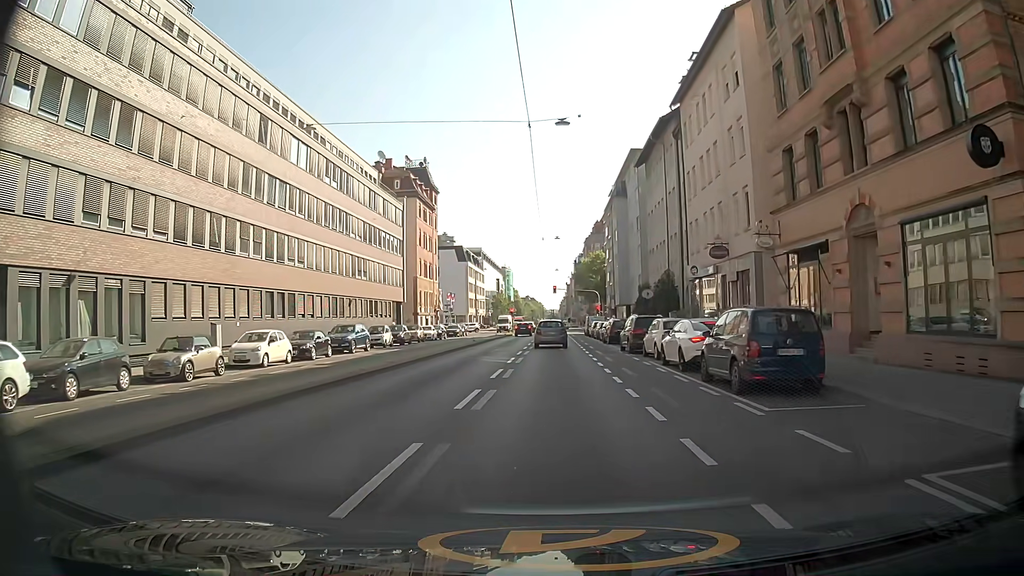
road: secondary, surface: asphalt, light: Day
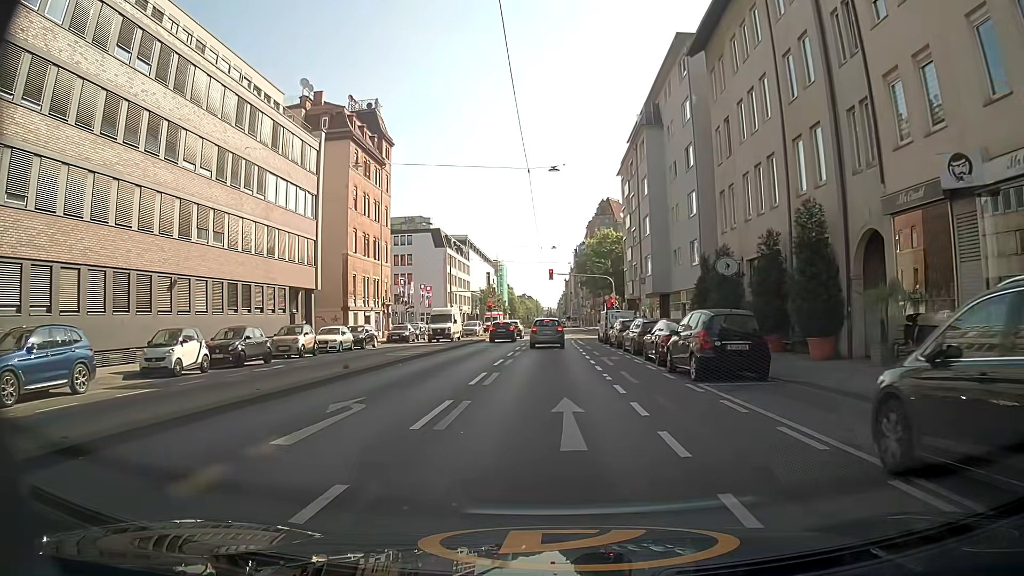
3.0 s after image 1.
(0.0, +26.3) m; 0°
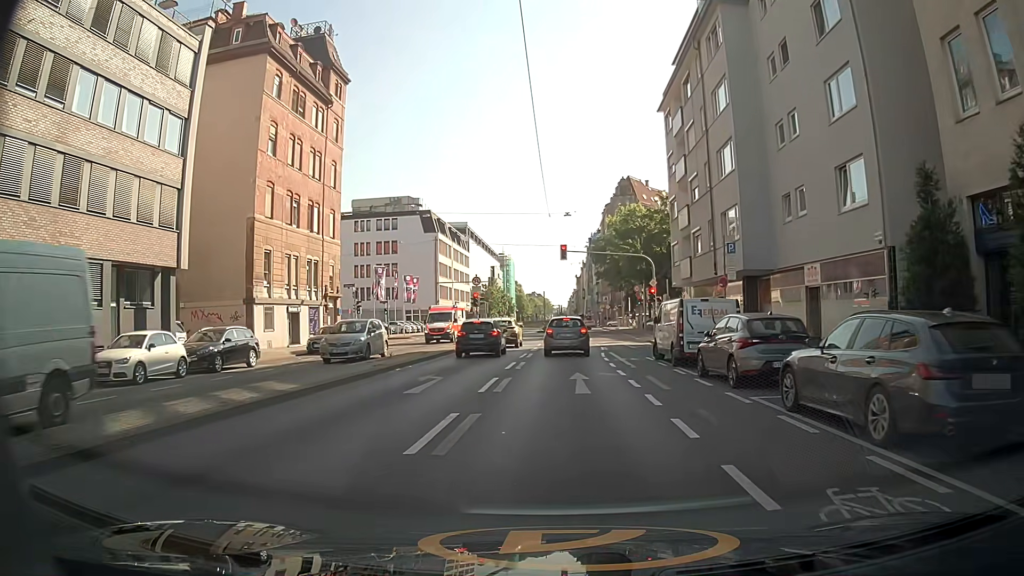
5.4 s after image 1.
(-0.3, +19.6) m; 0°
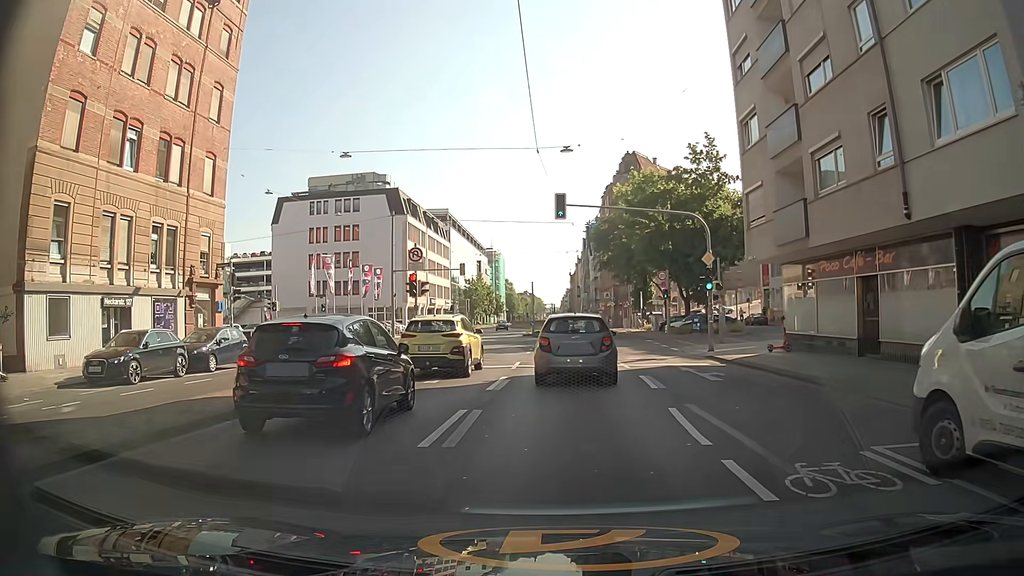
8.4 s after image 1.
(-0.4, +17.3) m; -1°
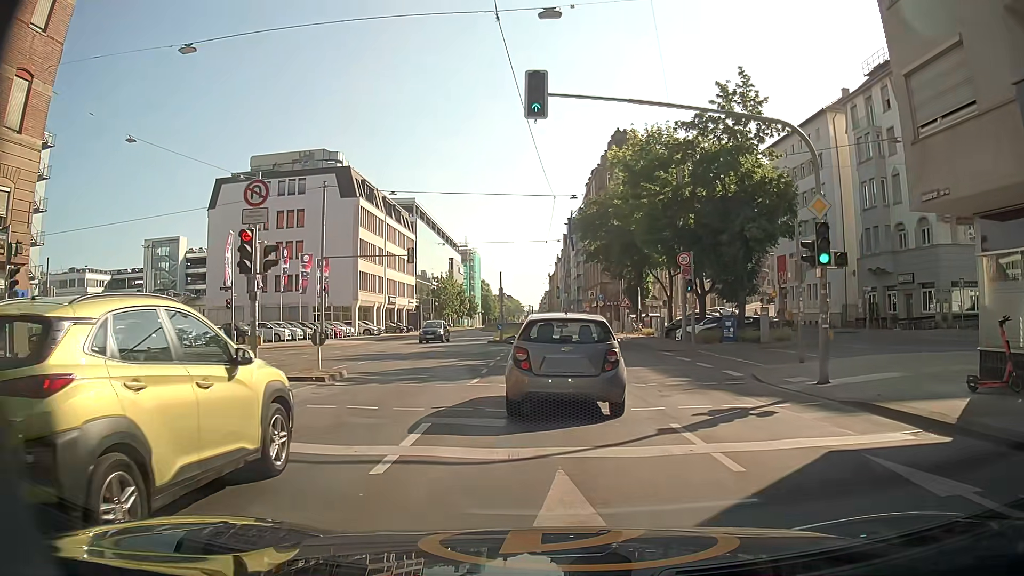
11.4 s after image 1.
(+0.1, +13.4) m; +1°
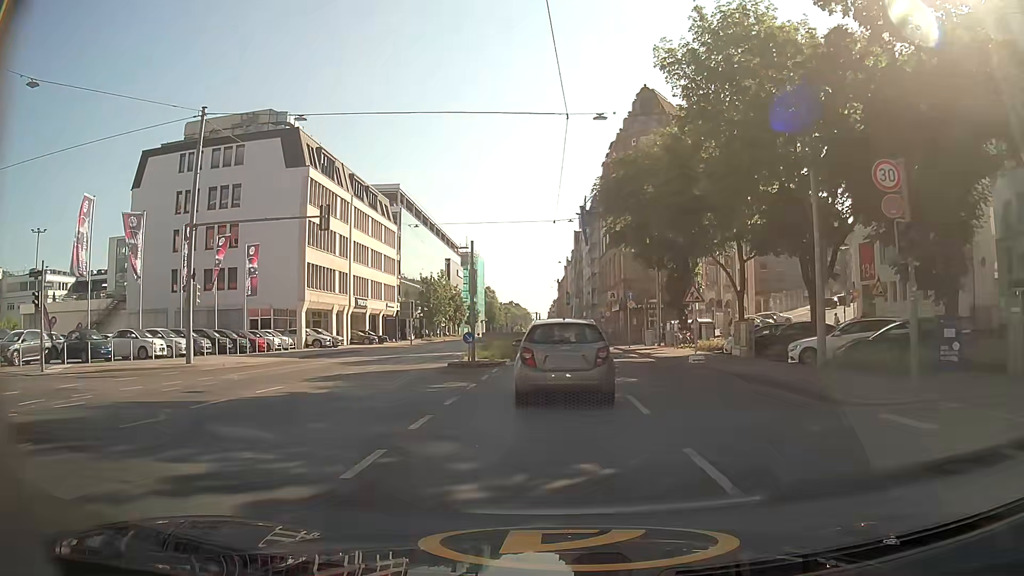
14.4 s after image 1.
(0.0, +19.0) m; -1°
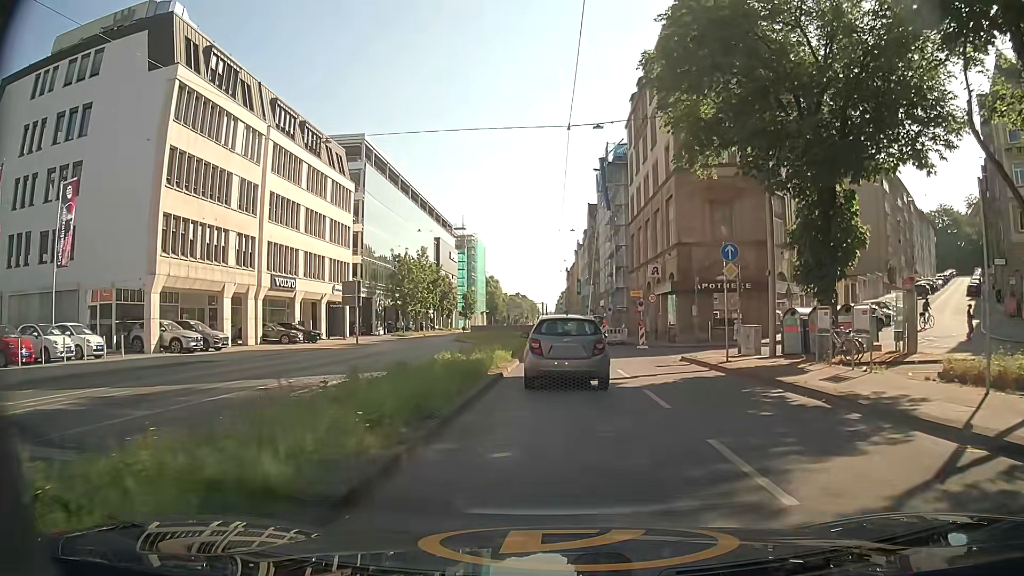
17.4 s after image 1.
(0.0, +23.6) m; 0°
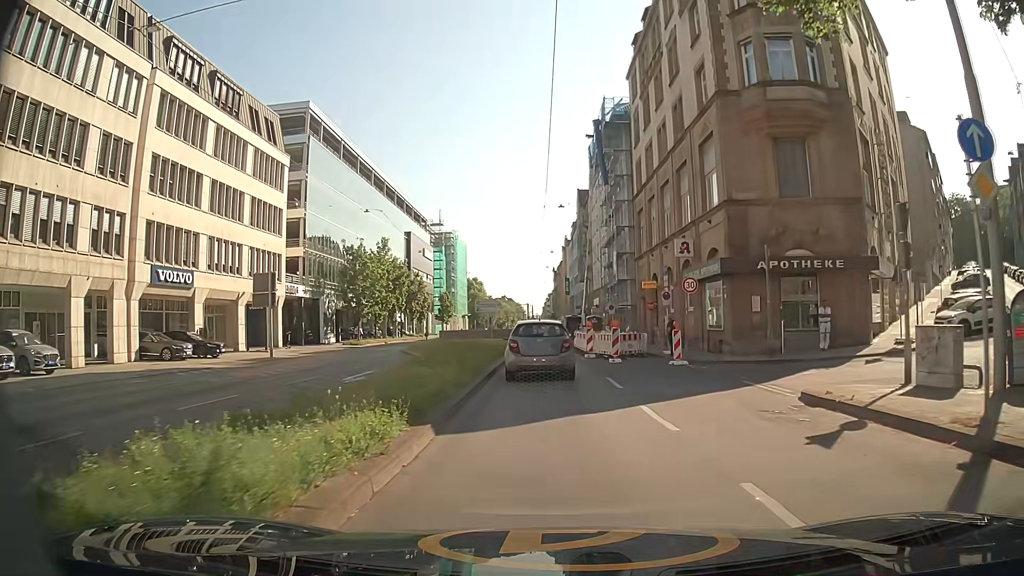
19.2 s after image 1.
(+0.1, +14.3) m; +1°
